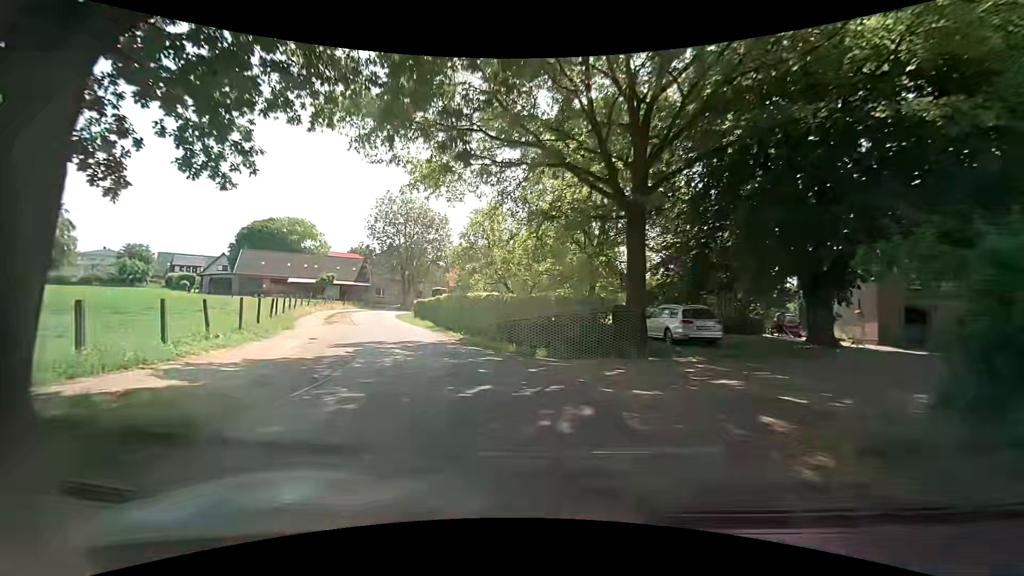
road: residential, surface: asphalt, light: Day
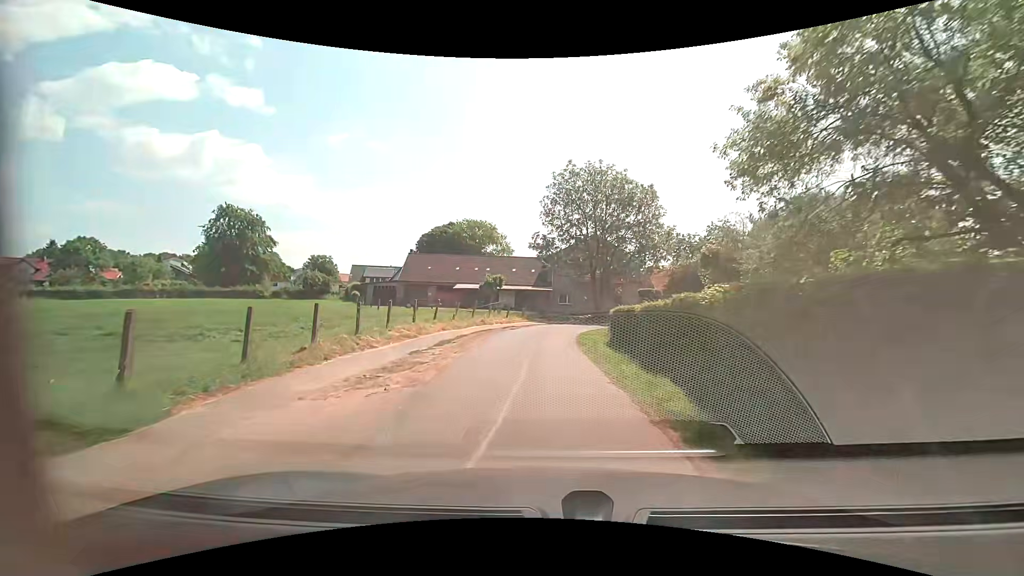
(-4.4, +19.0) m; -22°
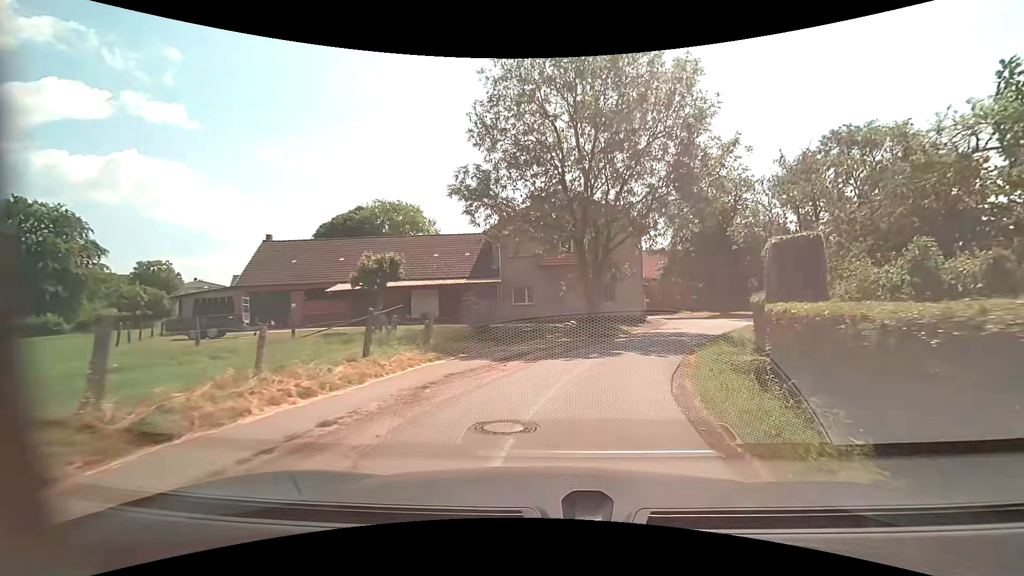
(-0.2, +24.9) m; +5°
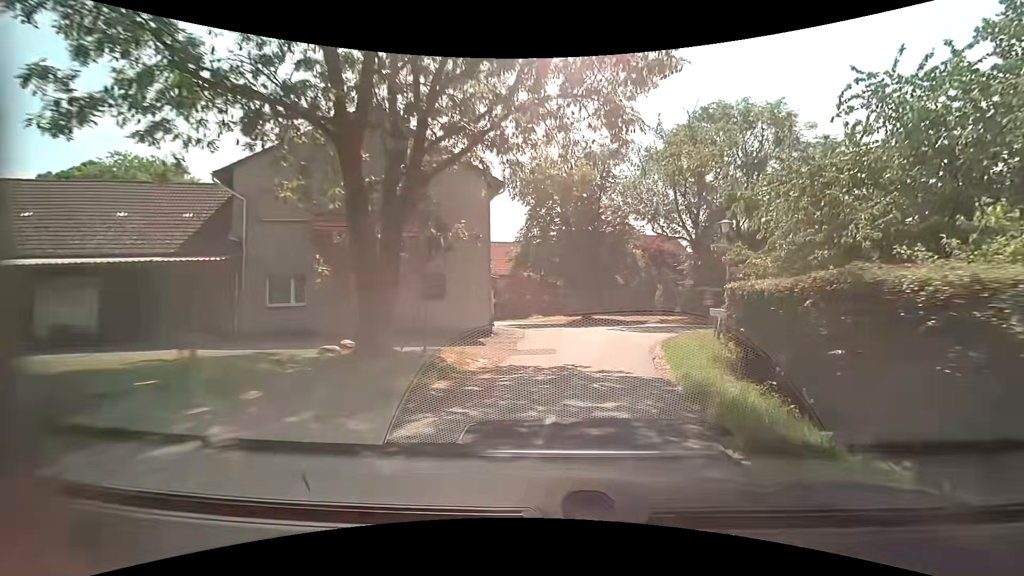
(+2.0, +14.7) m; +17°
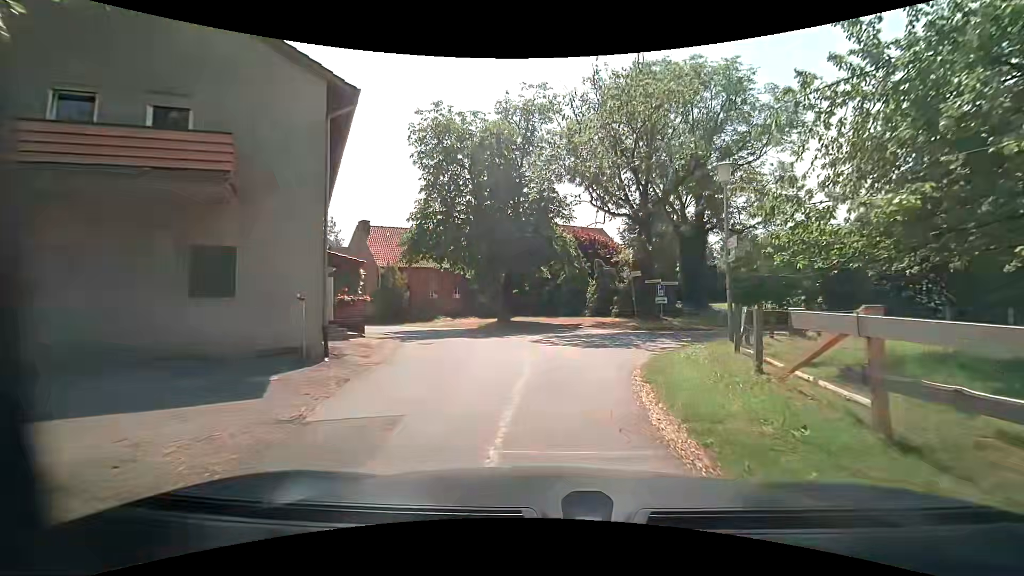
(+1.0, +9.7) m; +9°
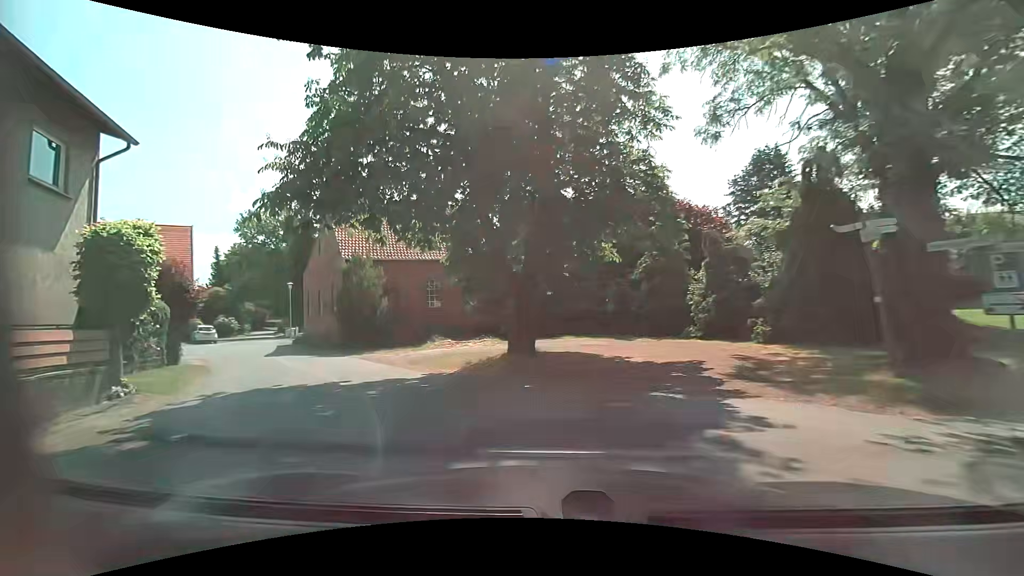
(+0.3, +16.8) m; -7°
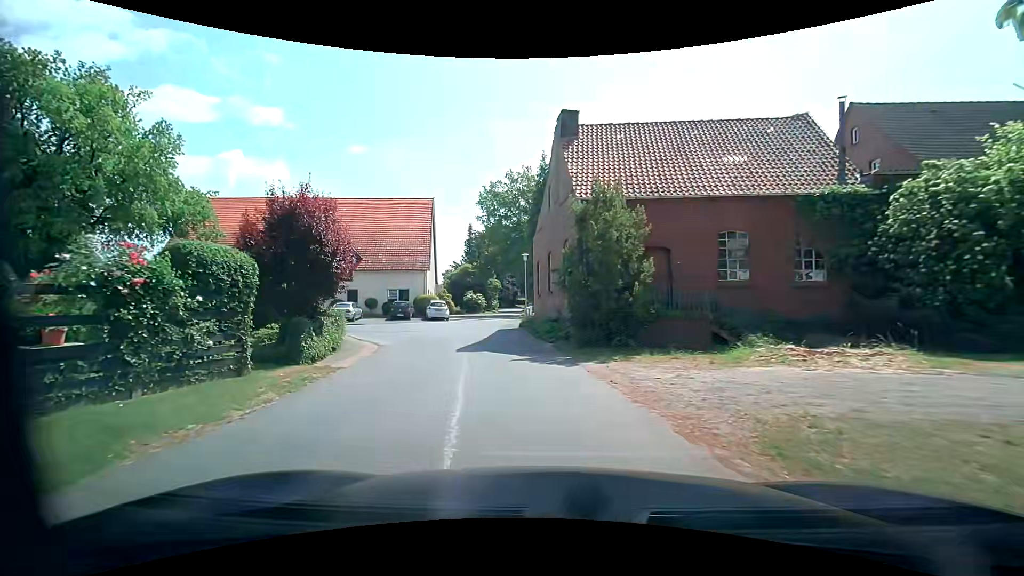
(-3.3, +11.5) m; -28°
